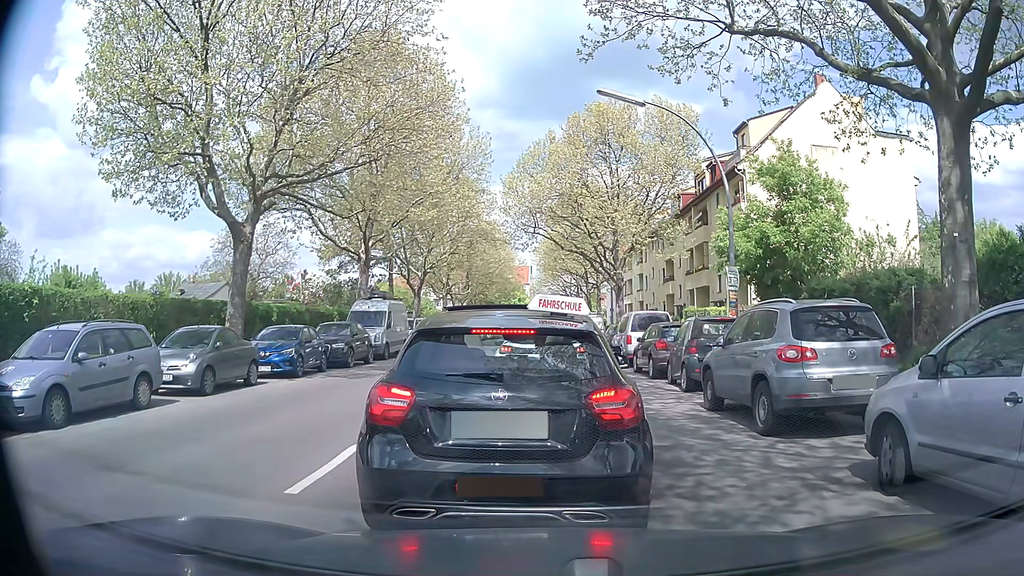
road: tertiary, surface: asphalt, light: Day
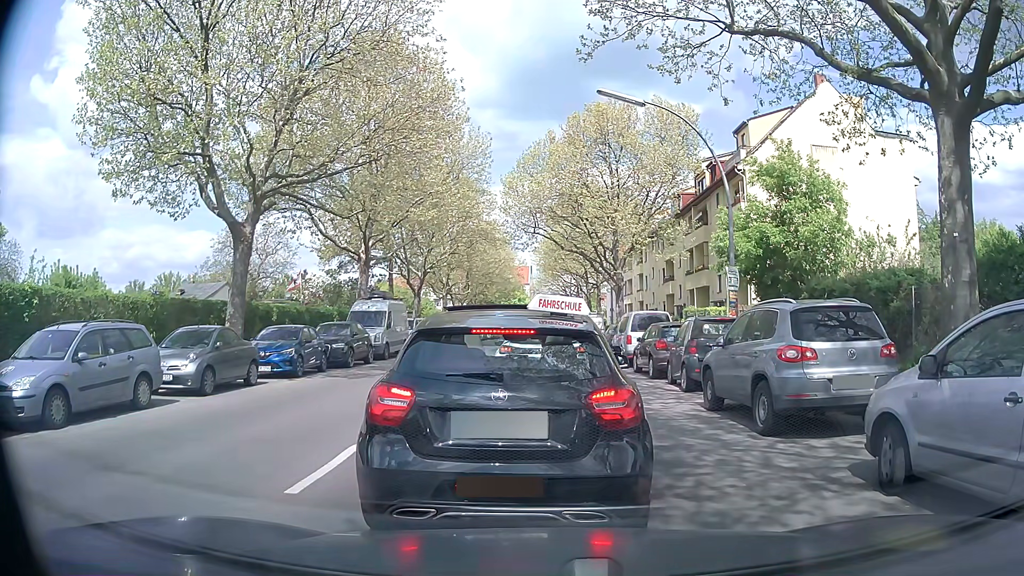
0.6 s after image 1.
(0.0, 0.0) m; 0°
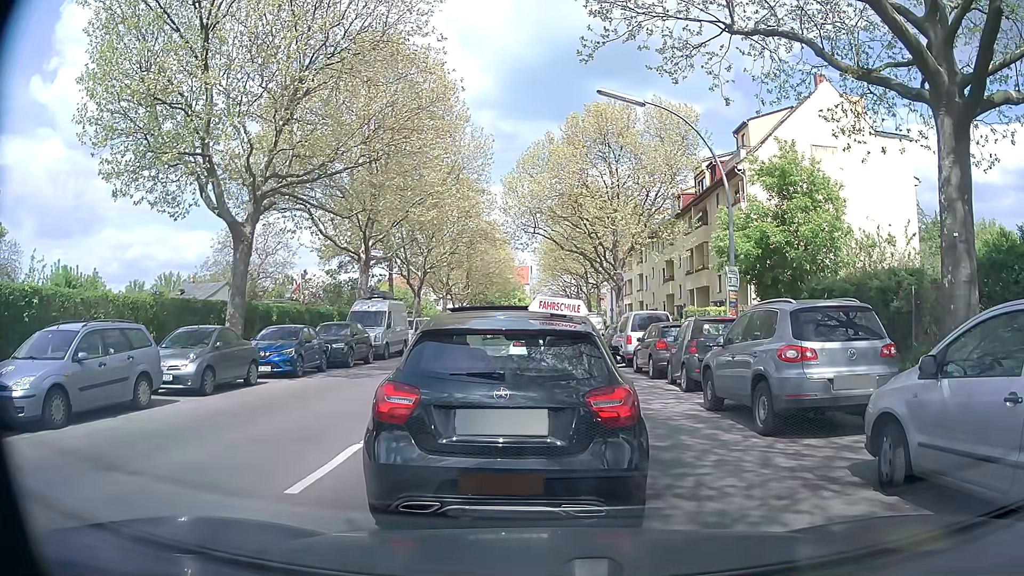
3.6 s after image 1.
(0.0, 0.0) m; 0°
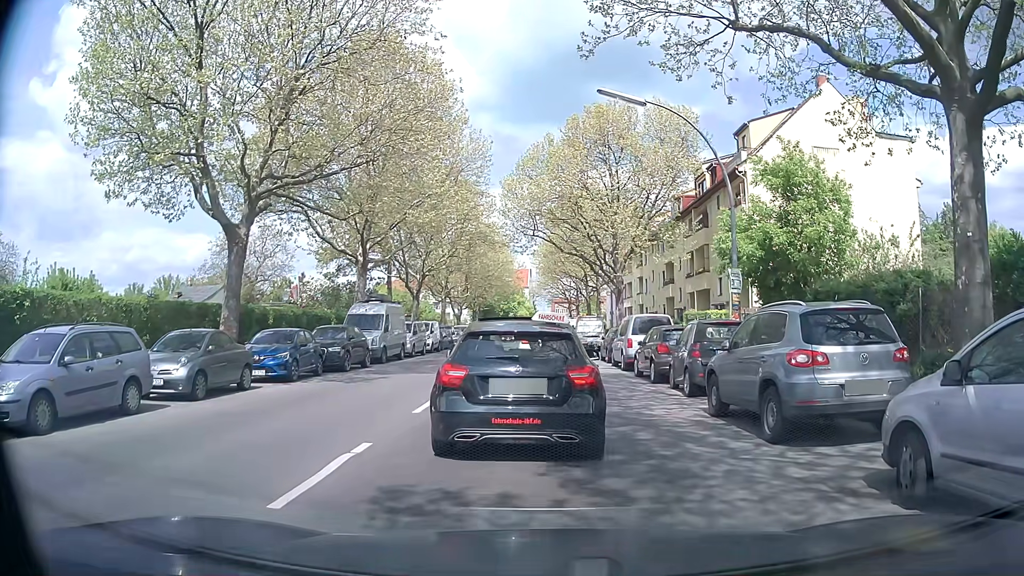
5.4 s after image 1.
(0.0, +0.4) m; 0°
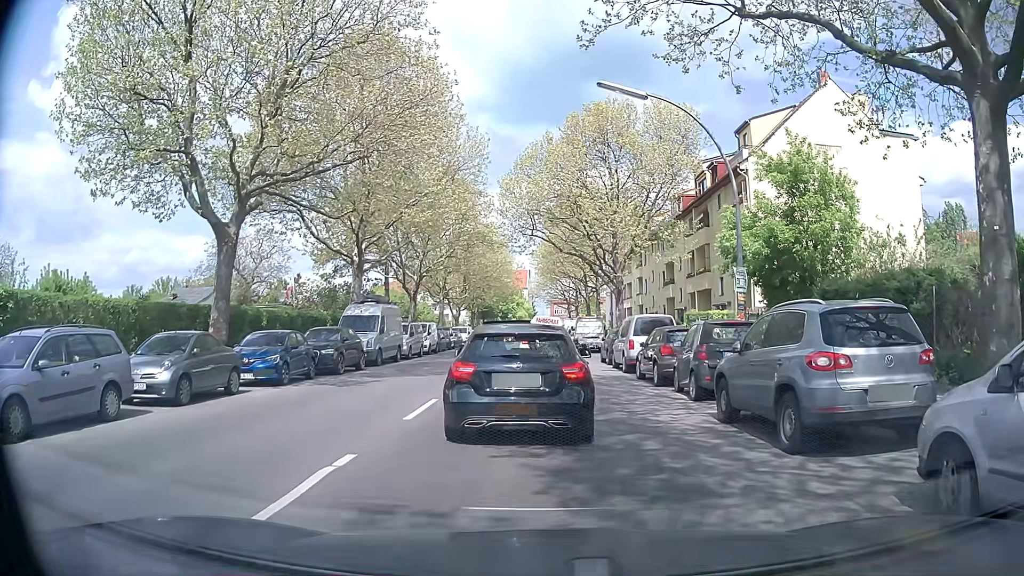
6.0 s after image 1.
(0.0, +0.7) m; +2°
